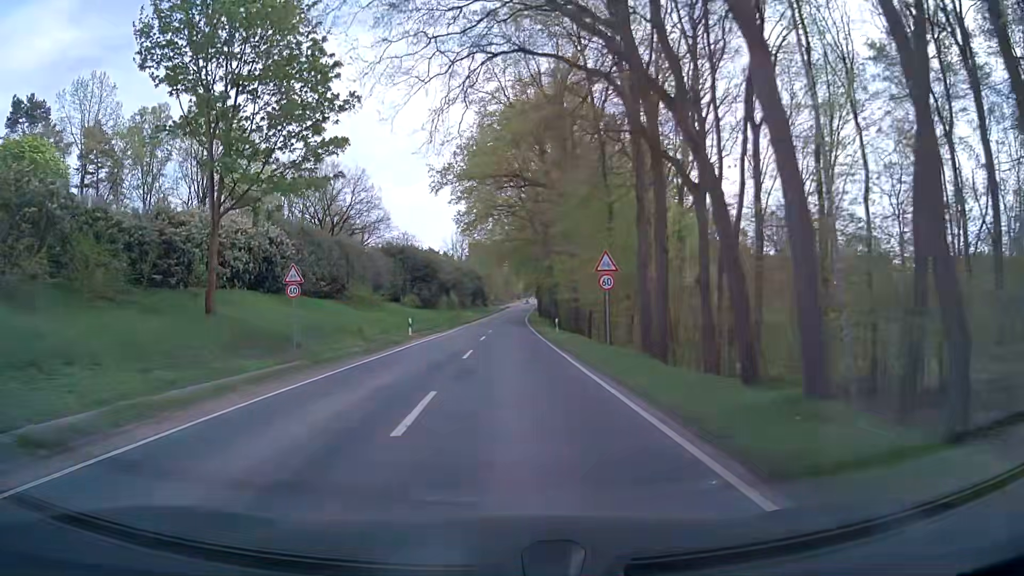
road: secondary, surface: asphalt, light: Day
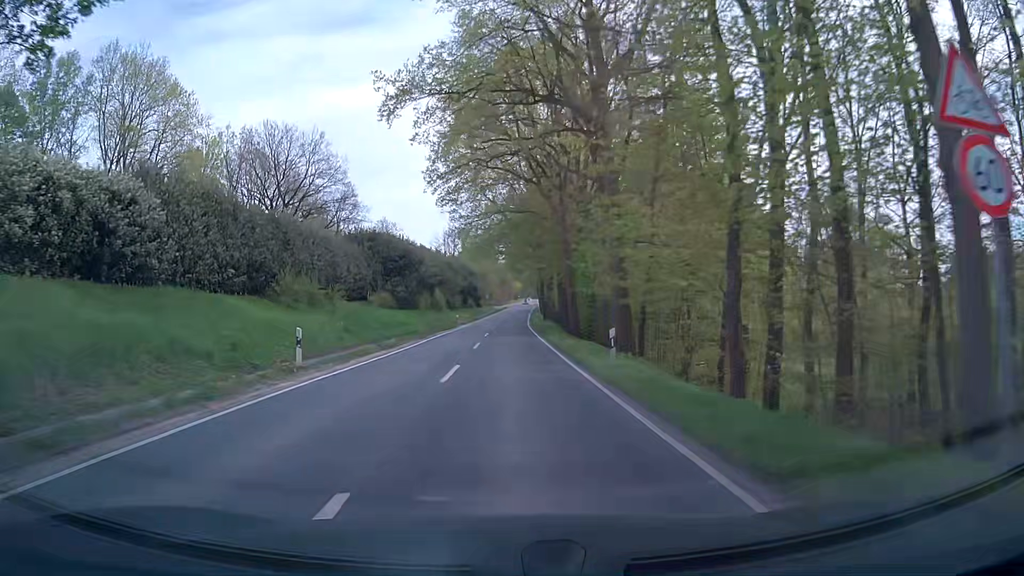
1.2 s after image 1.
(-0.1, +18.3) m; 0°
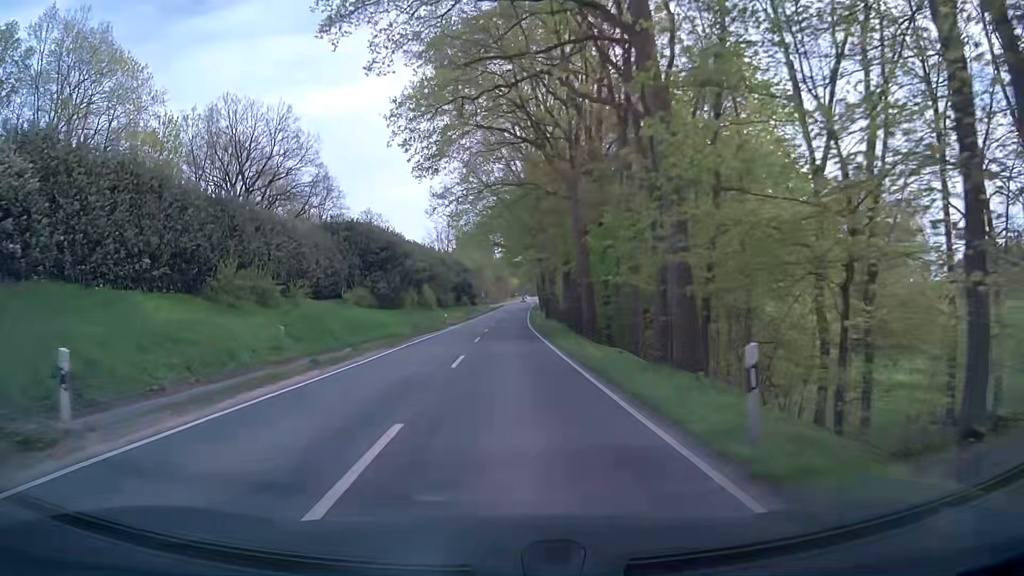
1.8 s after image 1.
(+0.1, +9.2) m; +1°
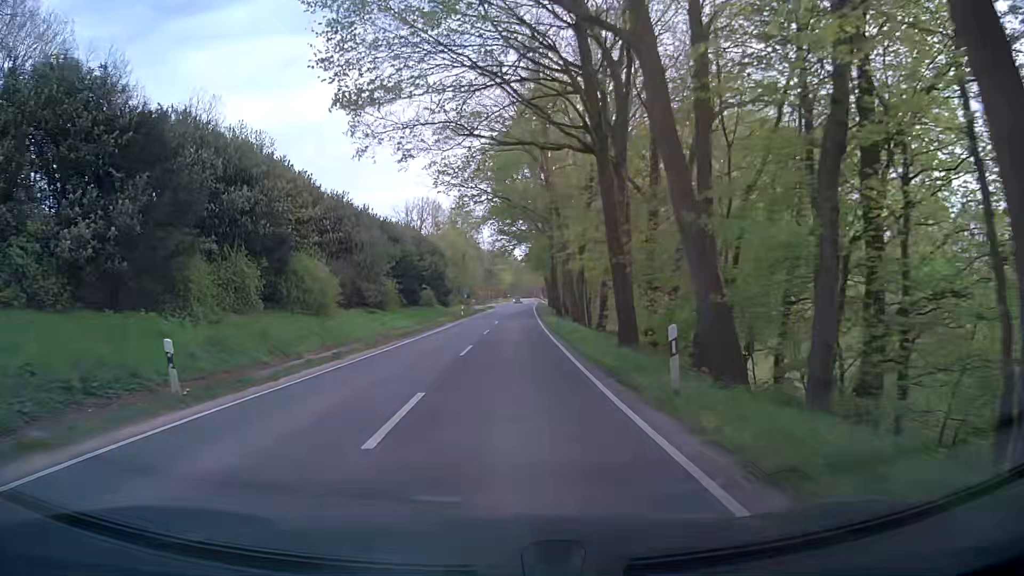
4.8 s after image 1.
(-0.1, +46.1) m; 0°
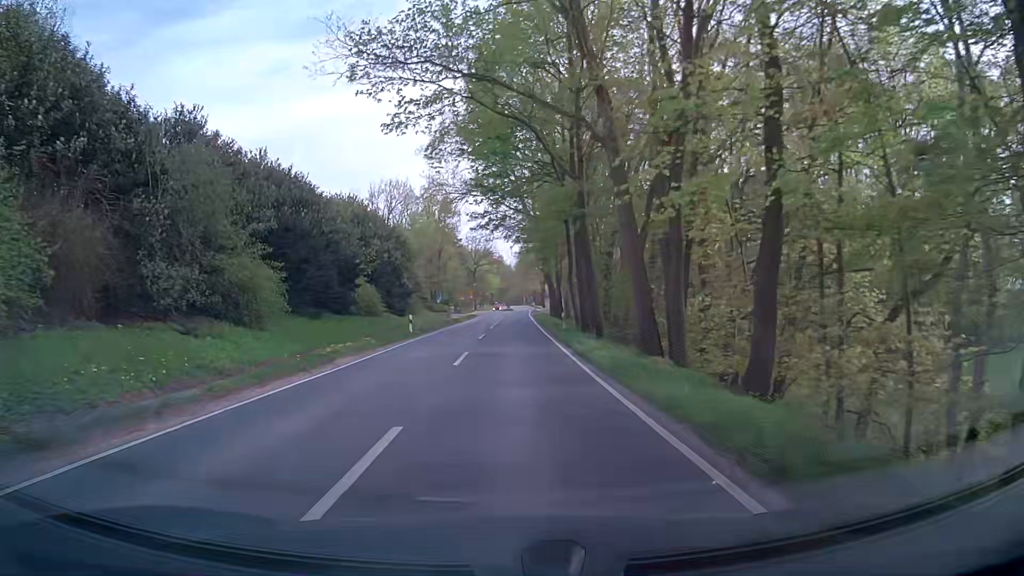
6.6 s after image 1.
(+0.3, +27.0) m; +1°
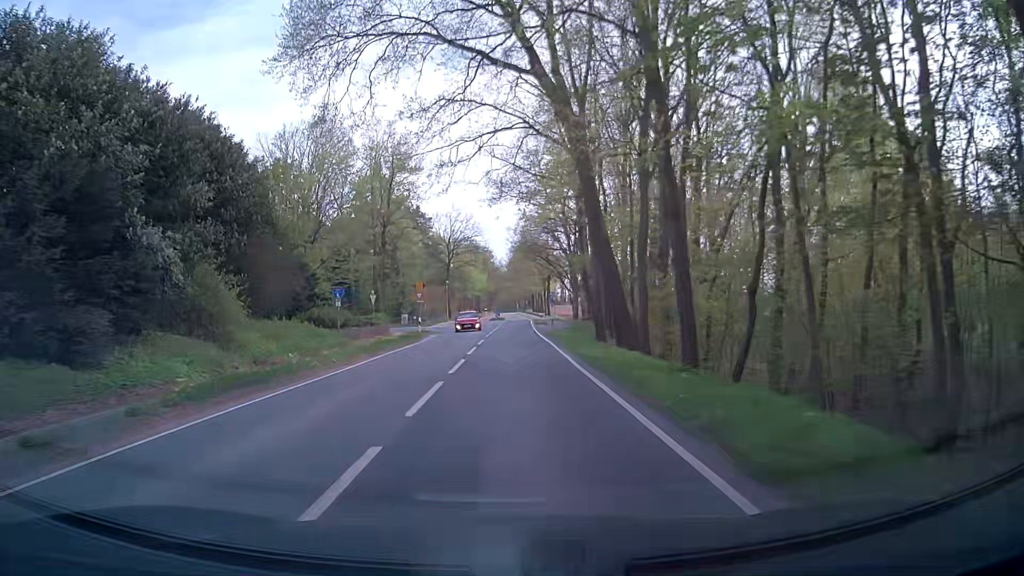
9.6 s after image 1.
(+1.0, +43.4) m; +1°
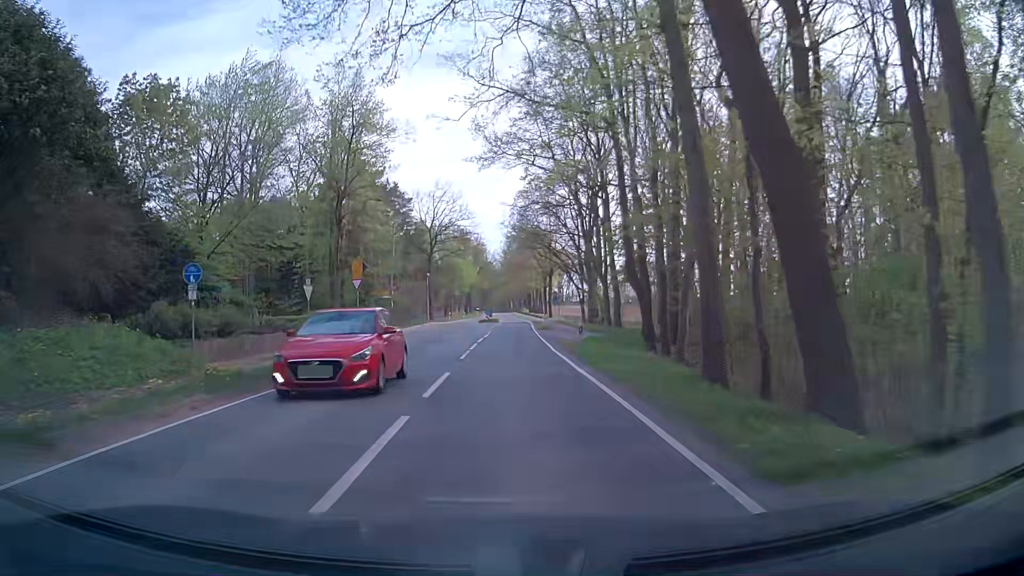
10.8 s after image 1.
(+0.1, +16.8) m; +1°
